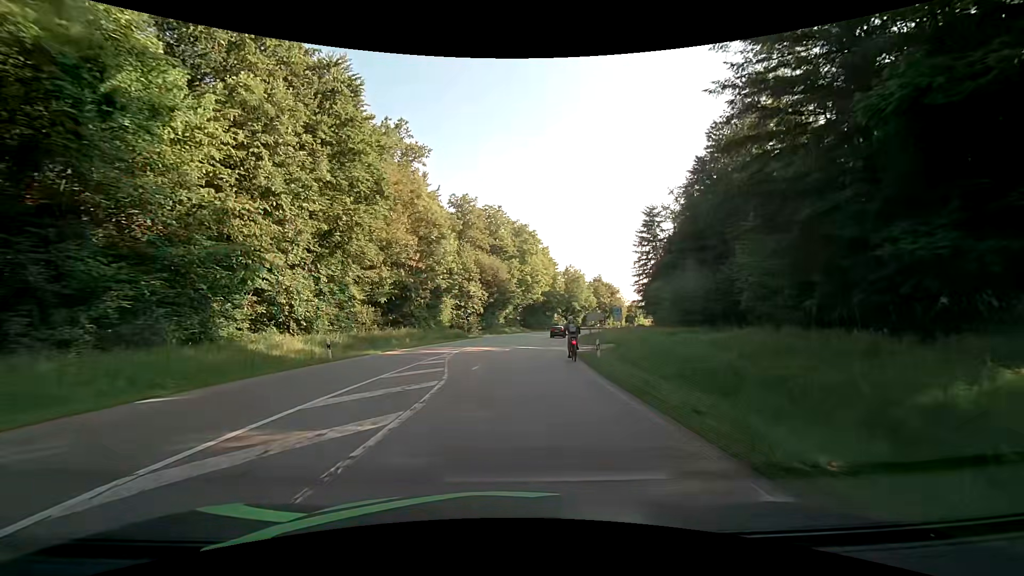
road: secondary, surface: asphalt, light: Day
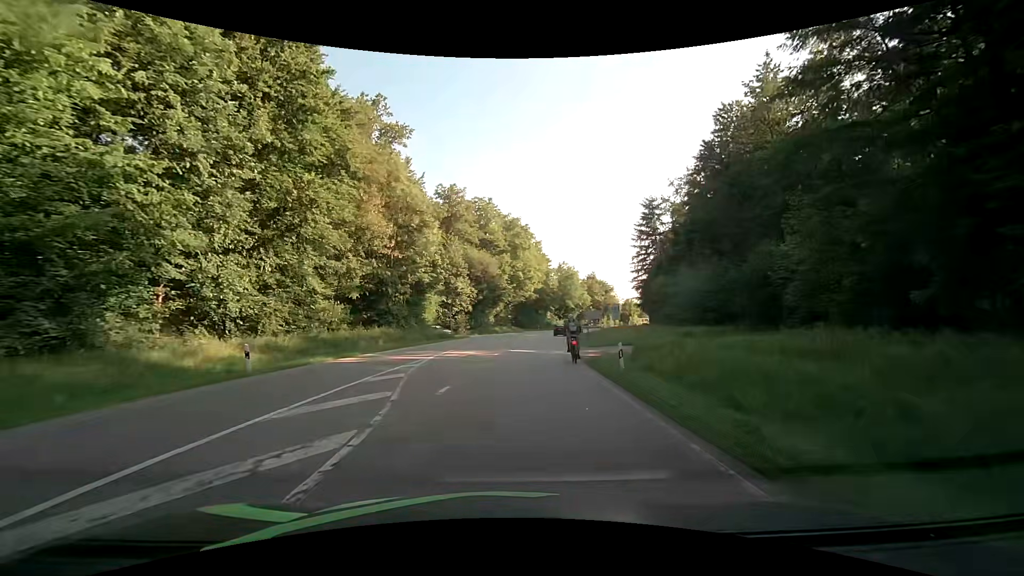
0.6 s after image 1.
(0.0, +5.9) m; +1°
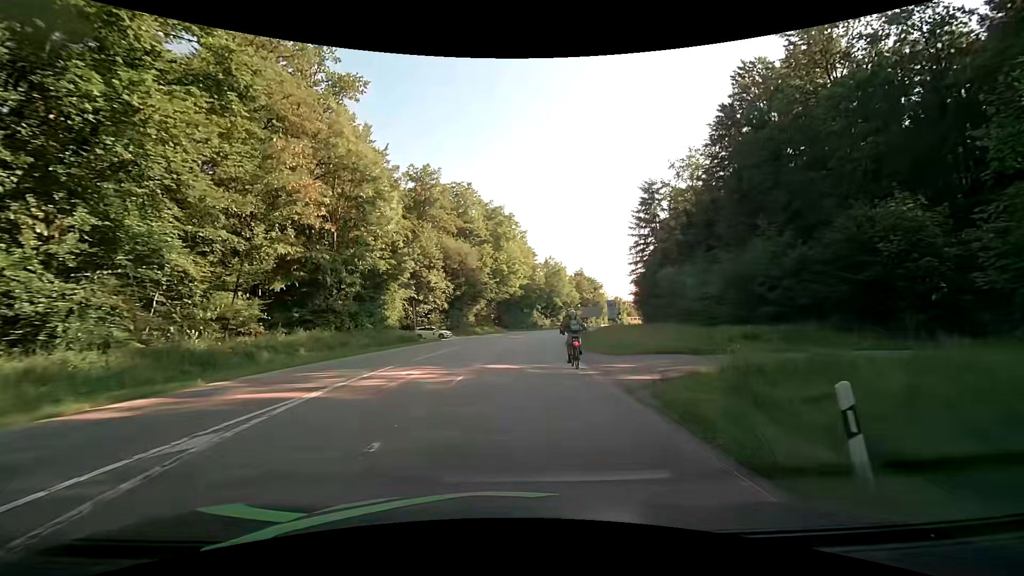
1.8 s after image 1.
(+0.2, +11.0) m; +2°
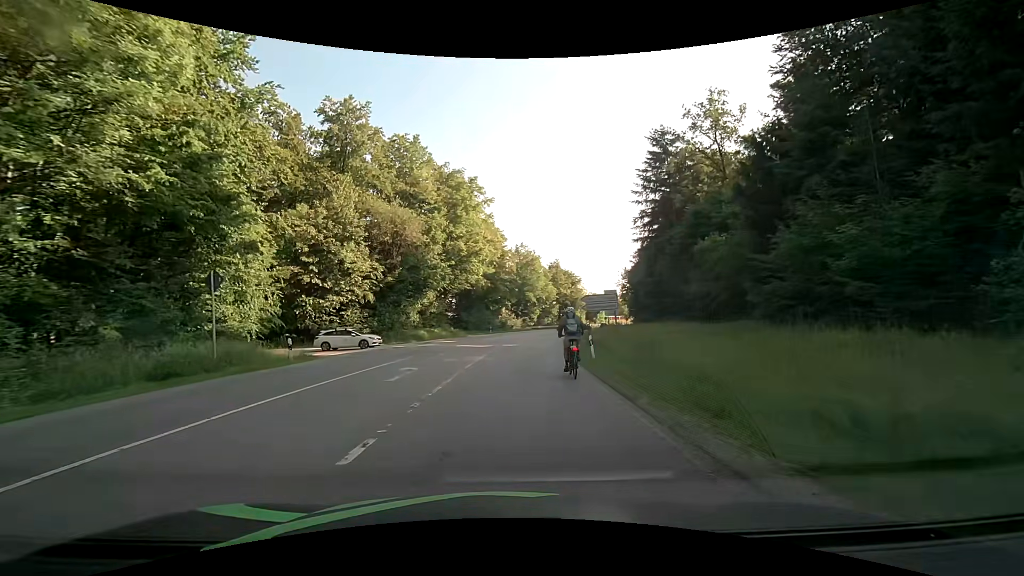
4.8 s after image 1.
(+0.8, +23.0) m; +4°
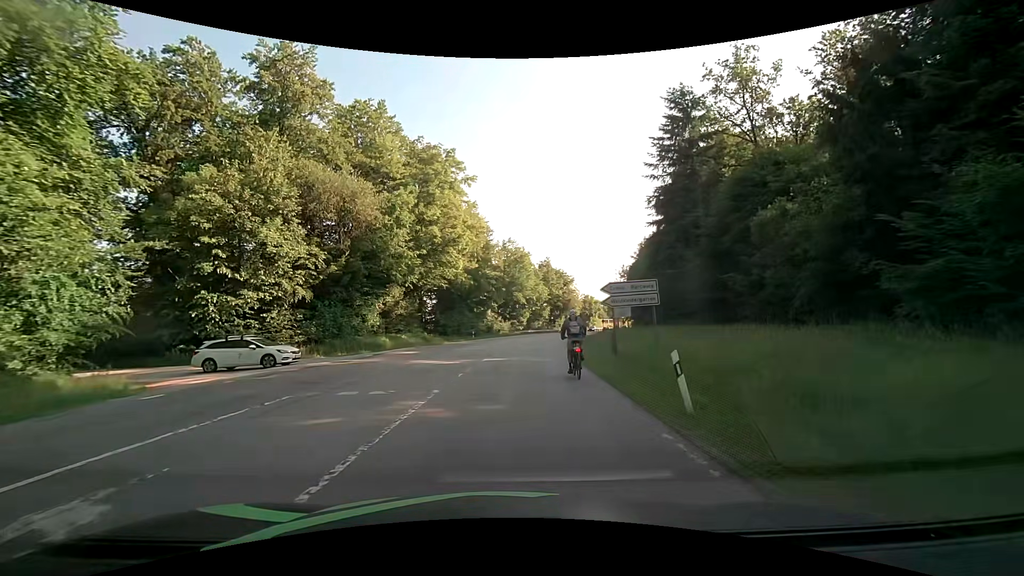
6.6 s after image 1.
(+0.1, +11.8) m; +1°
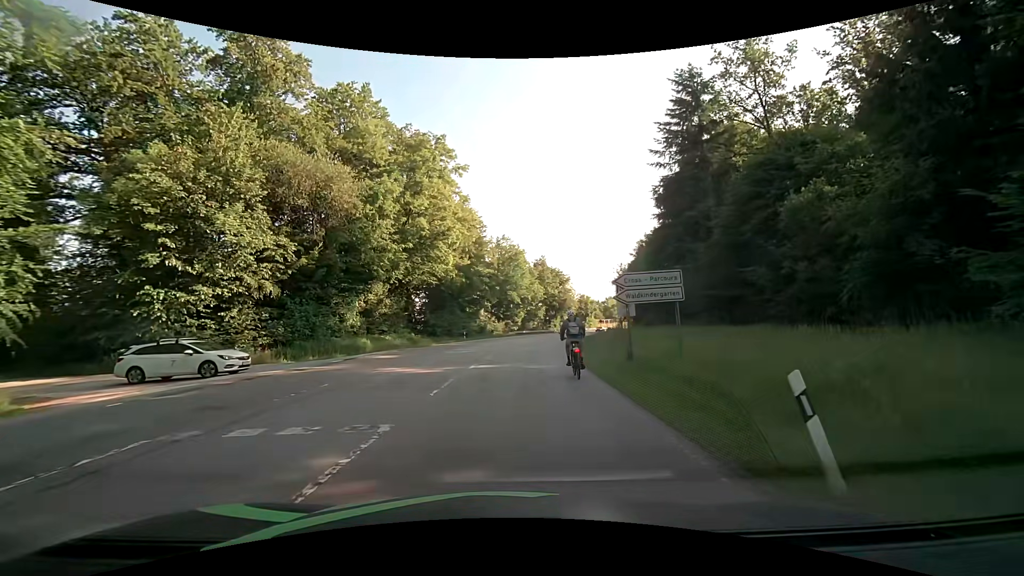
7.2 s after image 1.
(0.0, +3.9) m; 0°
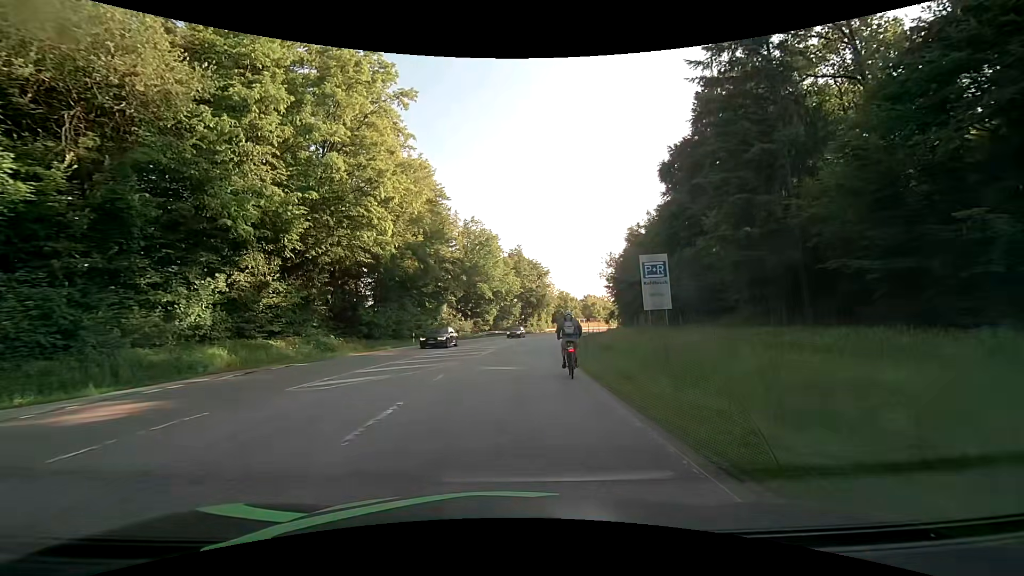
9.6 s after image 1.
(+0.4, +16.3) m; +3°
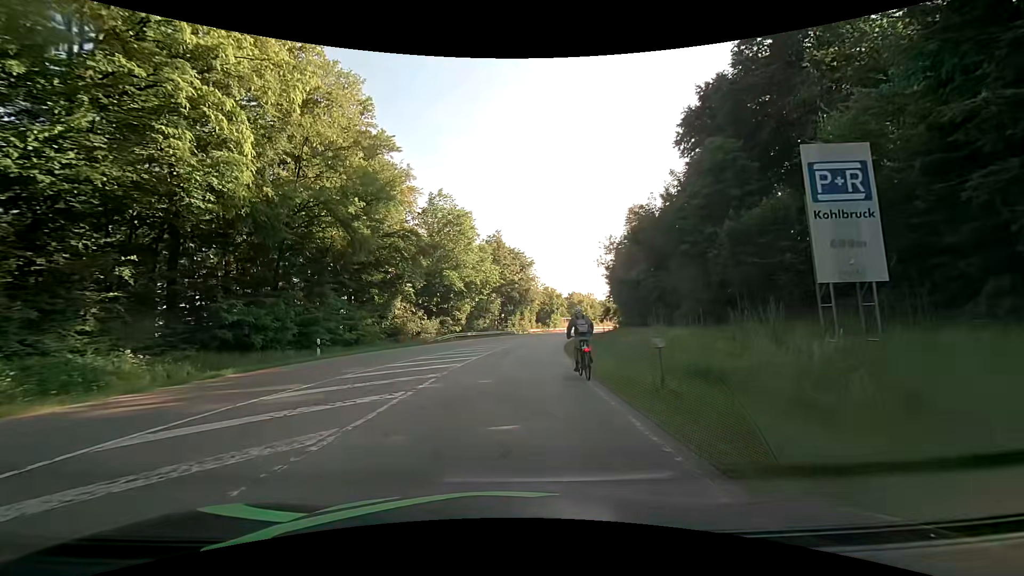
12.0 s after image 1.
(+0.4, +17.1) m; +3°
(0, +10) (0, +20) (+1, +30) (+2, +40) (+4, +50) (+5, +60) (+7, +70) (+9, +79) (+11, +89) (+14, +99) m
